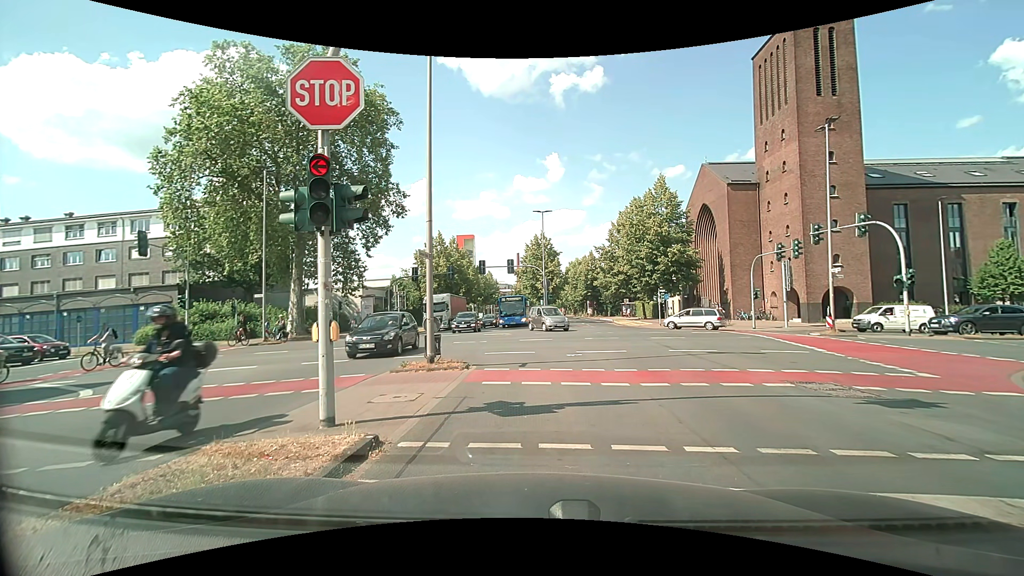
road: secondary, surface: asphalt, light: Day
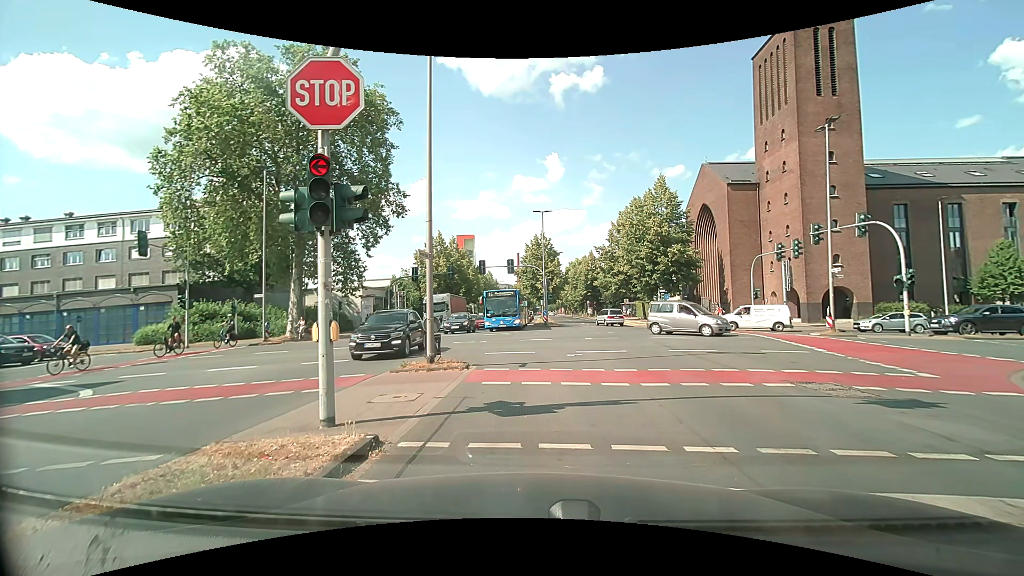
(0.0, 0.0) m; 0°
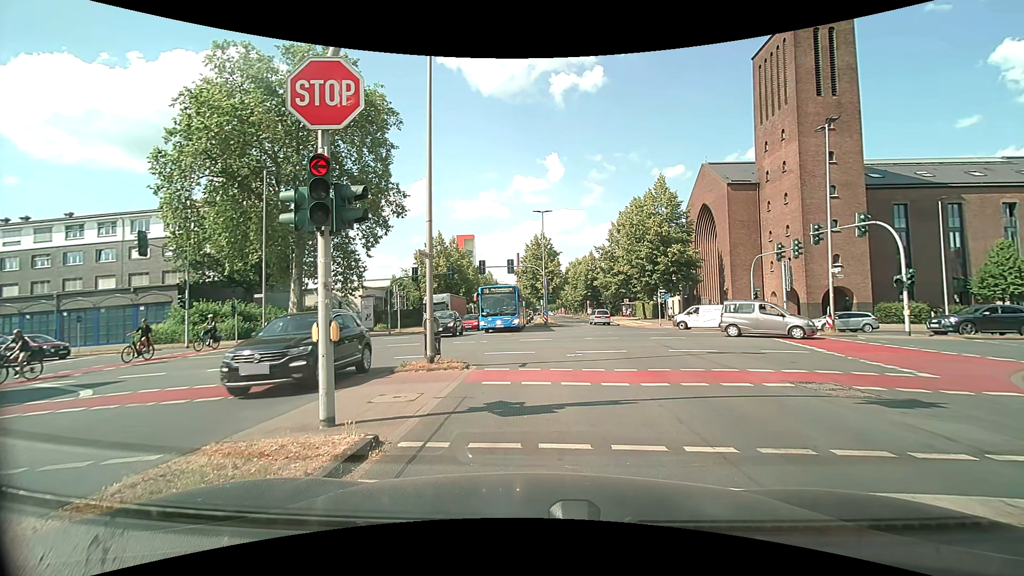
(0.0, 0.0) m; 0°
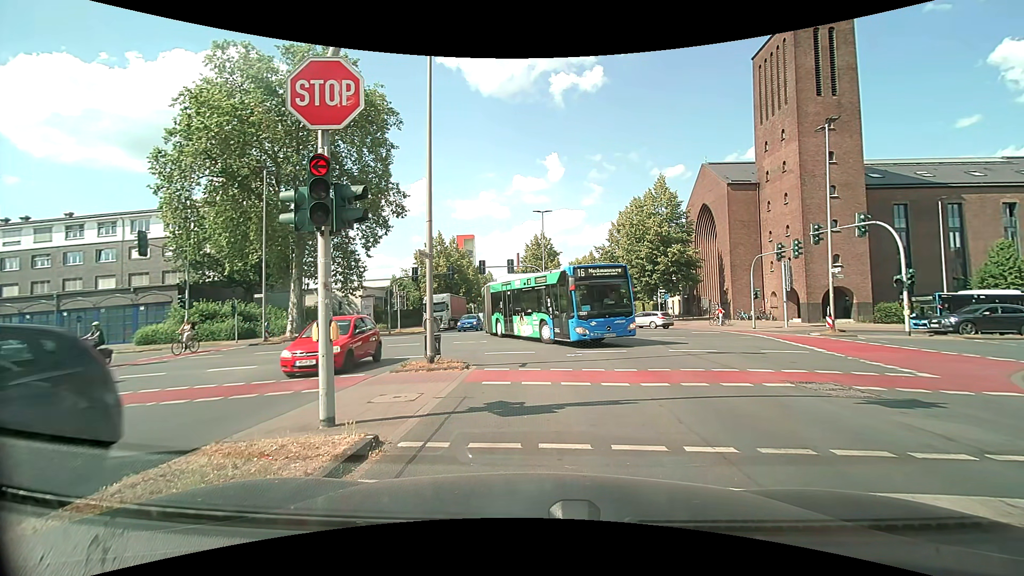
(0.0, 0.0) m; 0°
(0, +10) (0, +20) (-3, +29) (-10, +36) (-20, +38) (-30, +38) (-40, +38) (-50, +39) (-60, +39) (-70, +39) m
